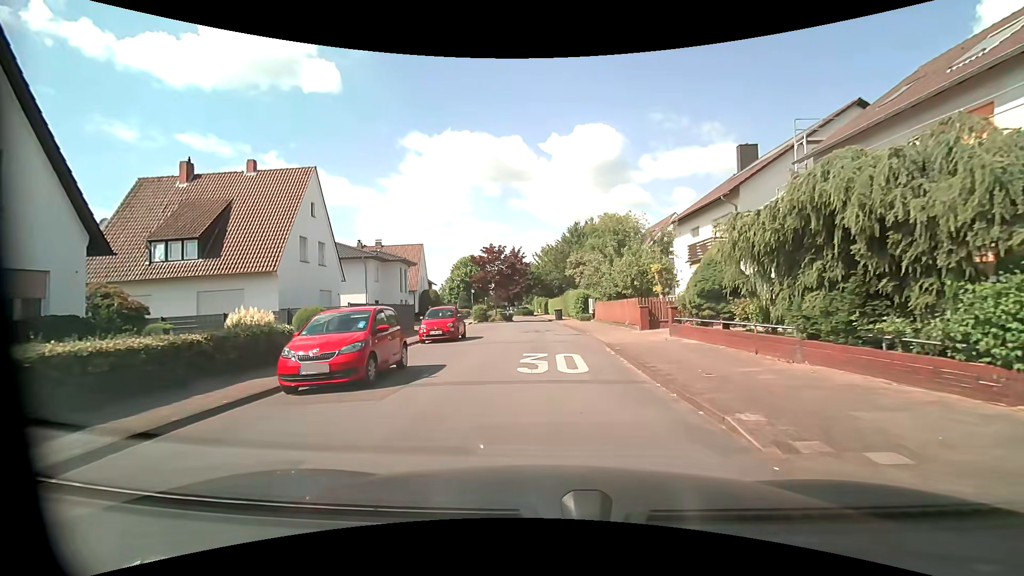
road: residential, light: Day
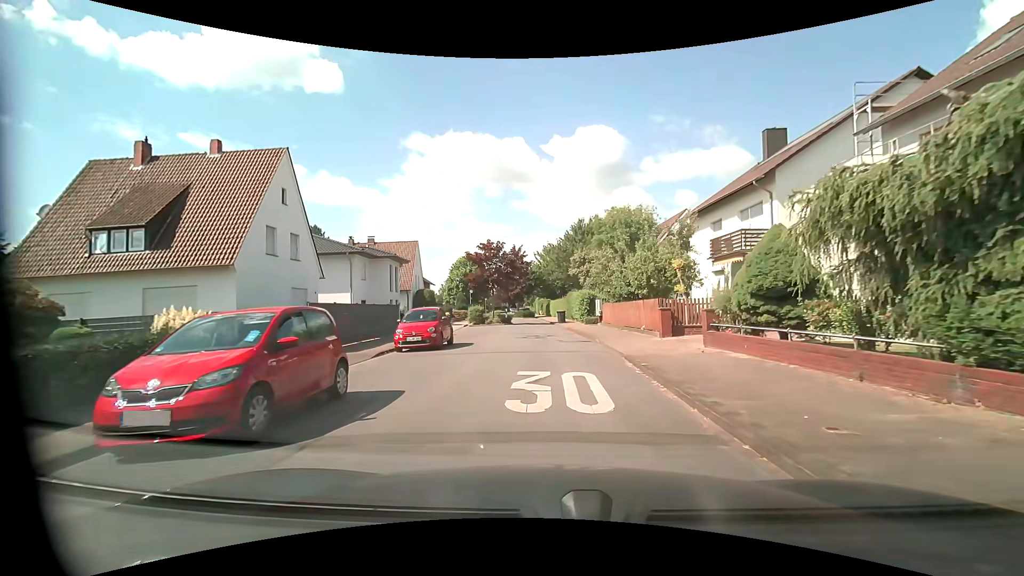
(0.0, +3.7) m; 0°
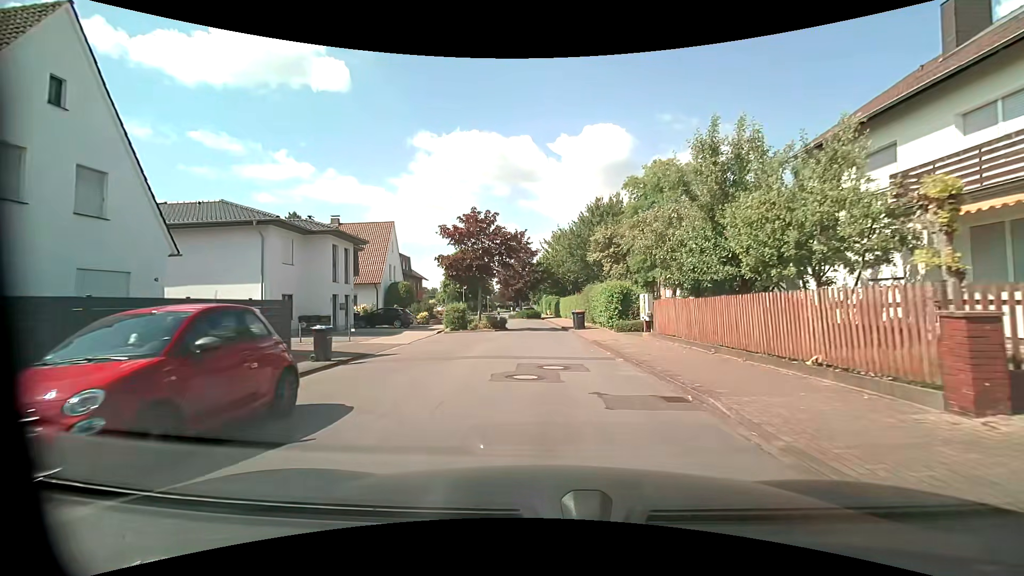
(-0.1, +13.3) m; -1°
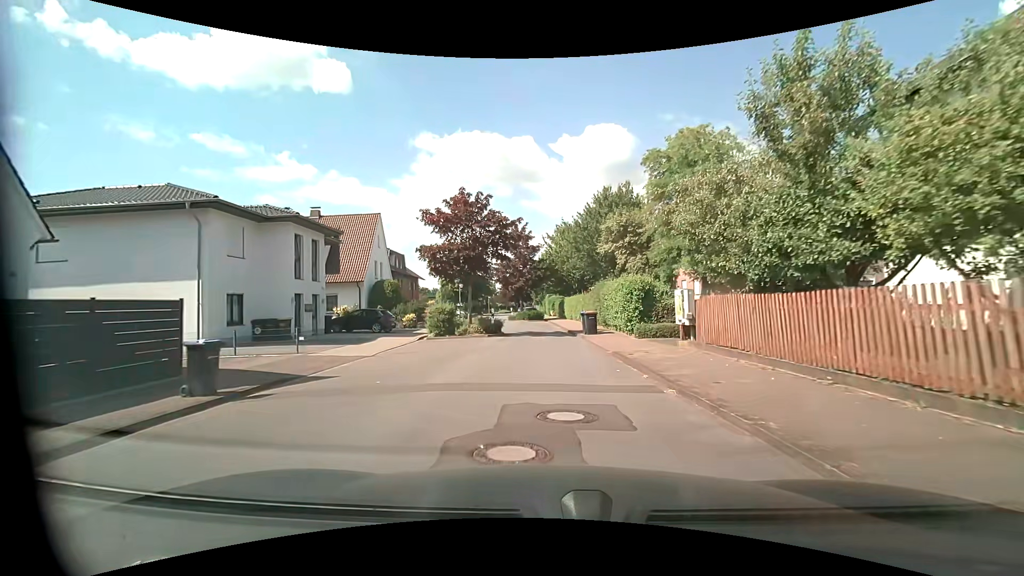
(0.0, +4.9) m; 0°
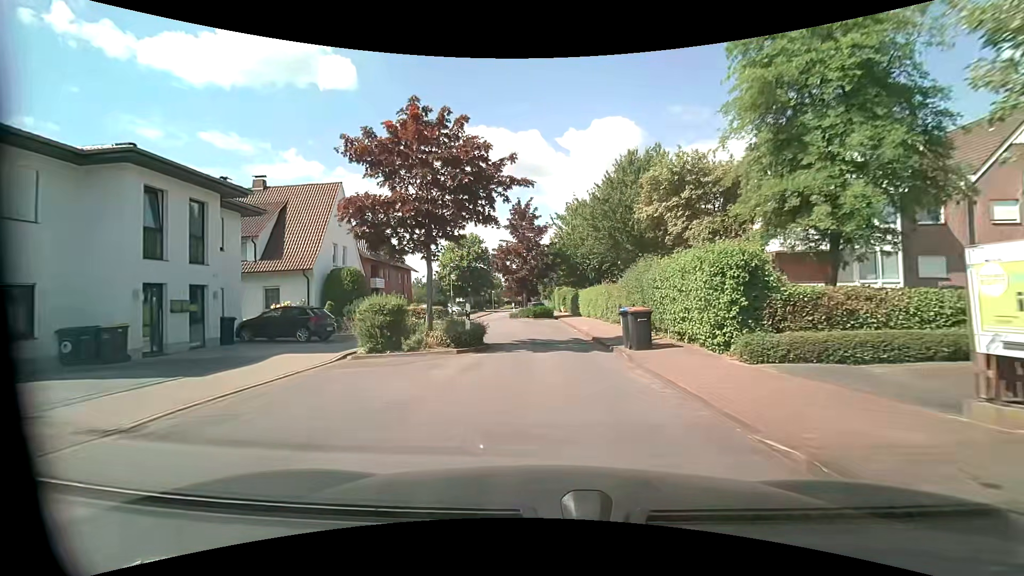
(-0.1, +10.1) m; -2°
